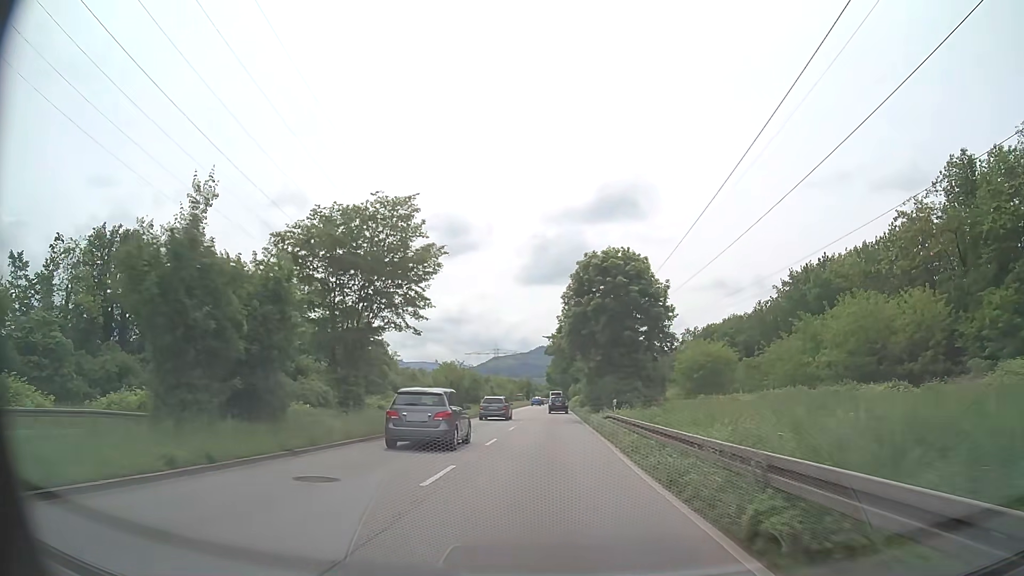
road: primary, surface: asphalt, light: Day
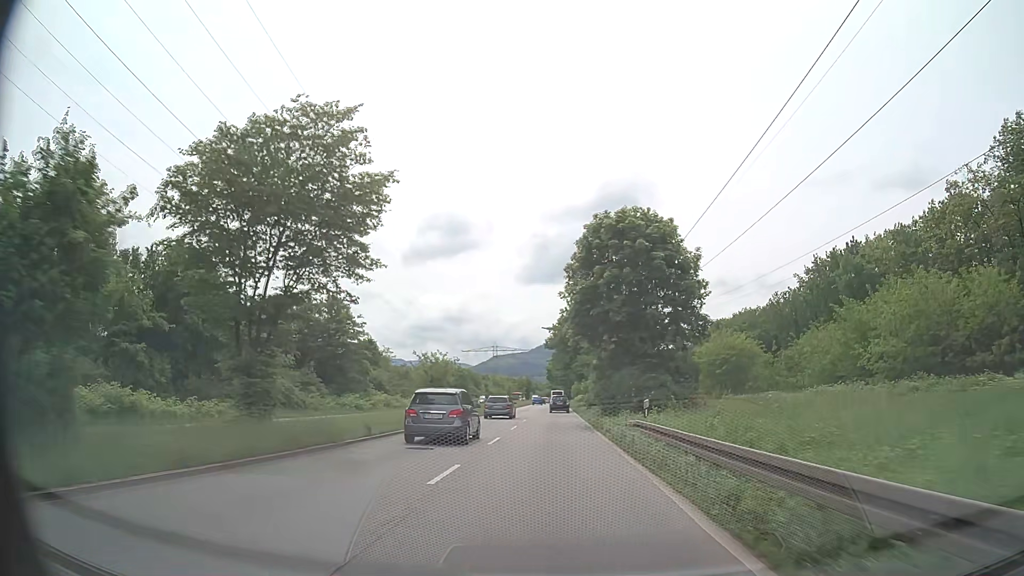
(0.0, +8.8) m; 0°
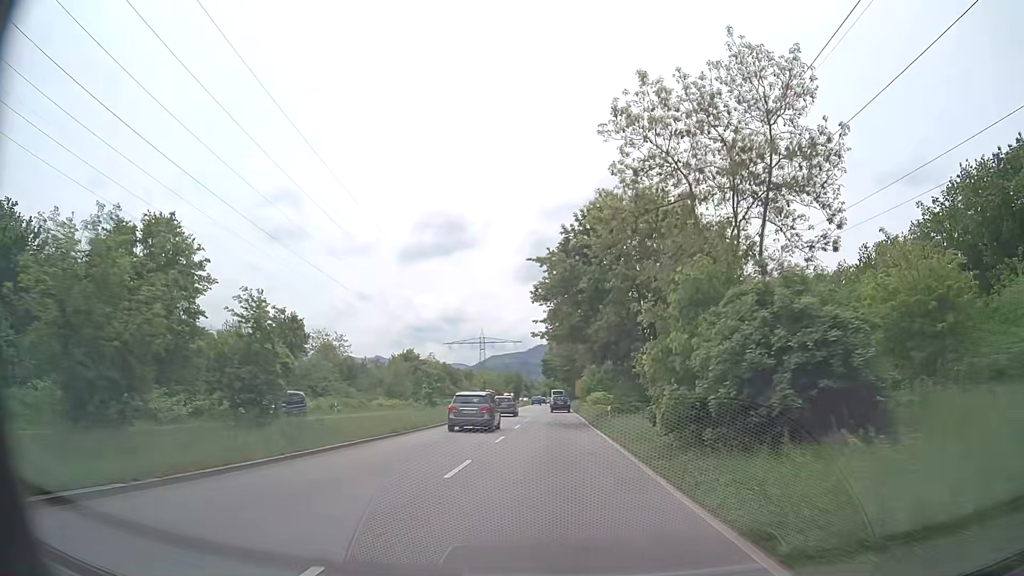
(-0.1, +35.1) m; 0°
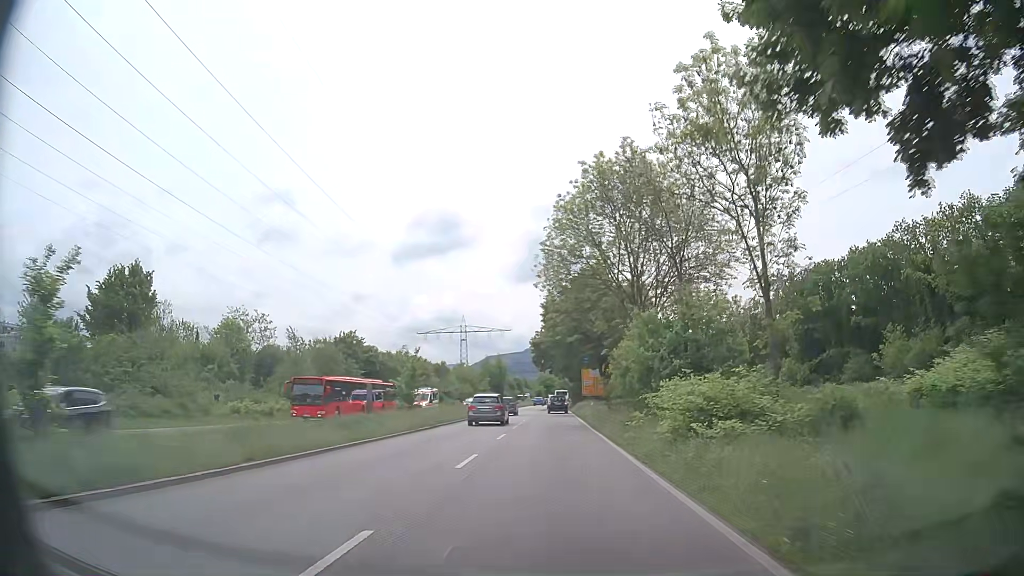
(-0.1, +35.0) m; 0°
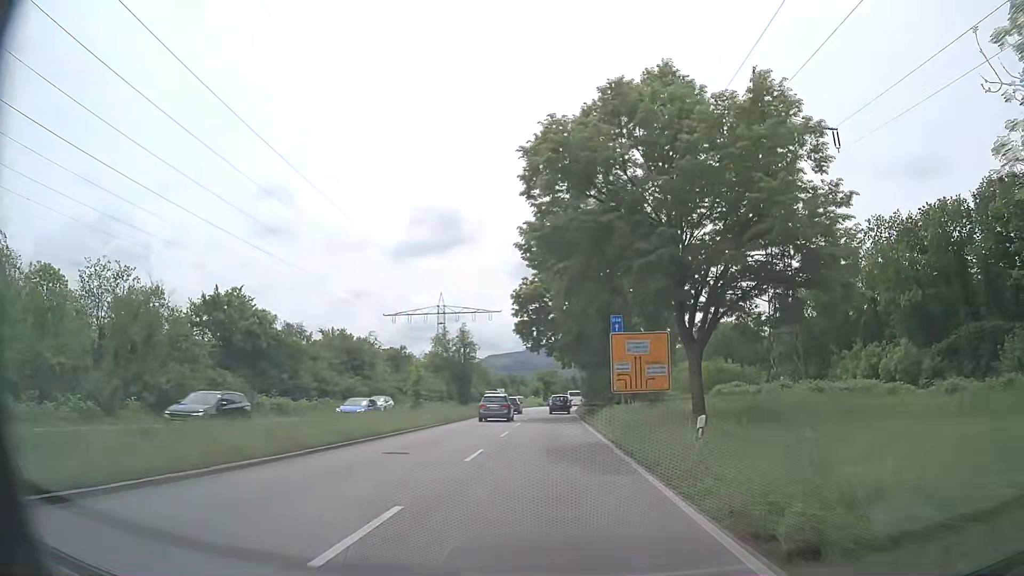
(+0.1, +34.8) m; 0°
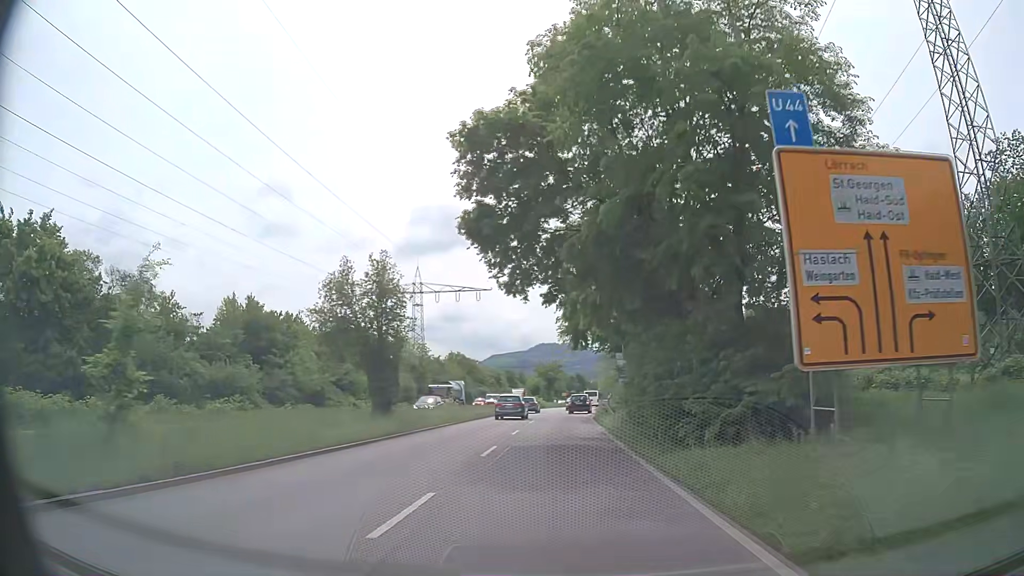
(-0.1, +26.1) m; 0°
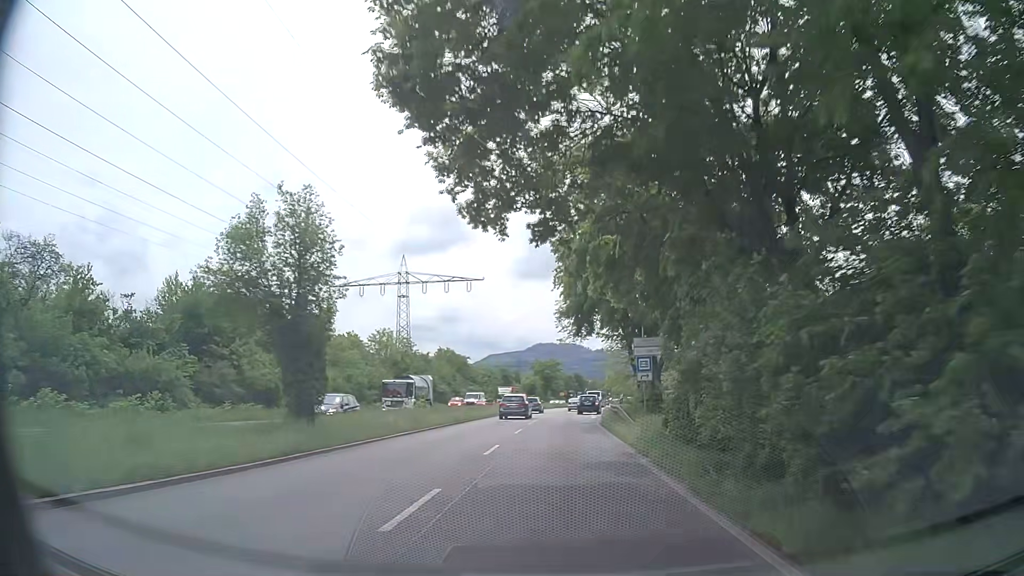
(0.0, +8.7) m; 0°
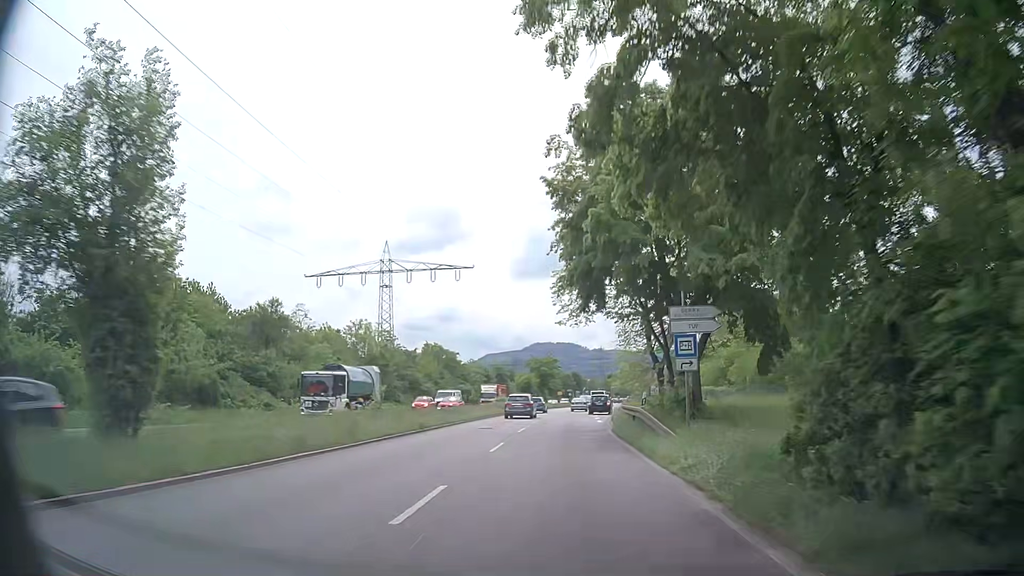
(0.0, +8.7) m; 0°
(0, +10) (0, +20) (0, +30) (+1, +40) (+1, +50) (+2, +60) (+2, +70) (+3, +80) (+4, +90) (+5, +100) m
